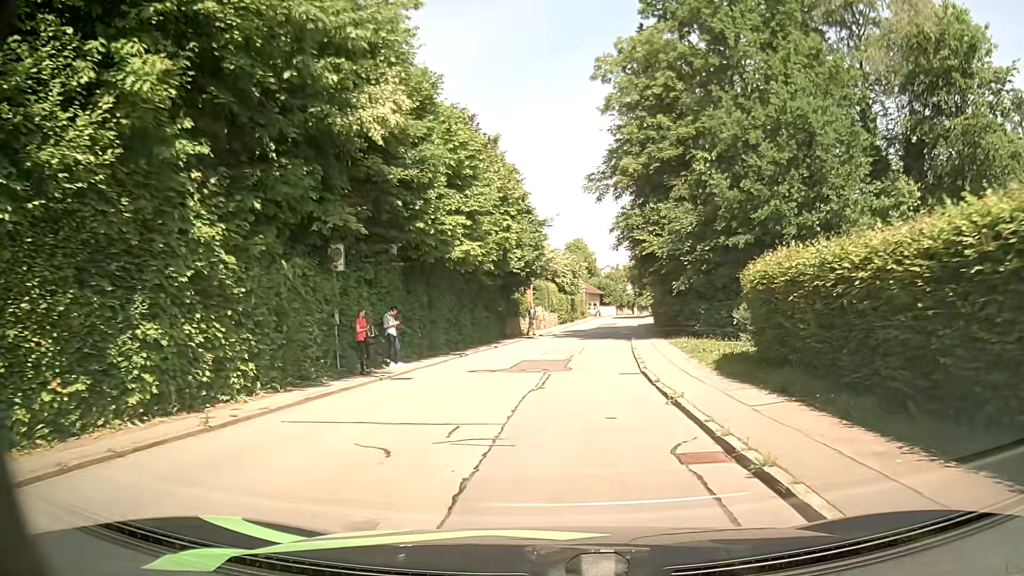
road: residential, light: Day
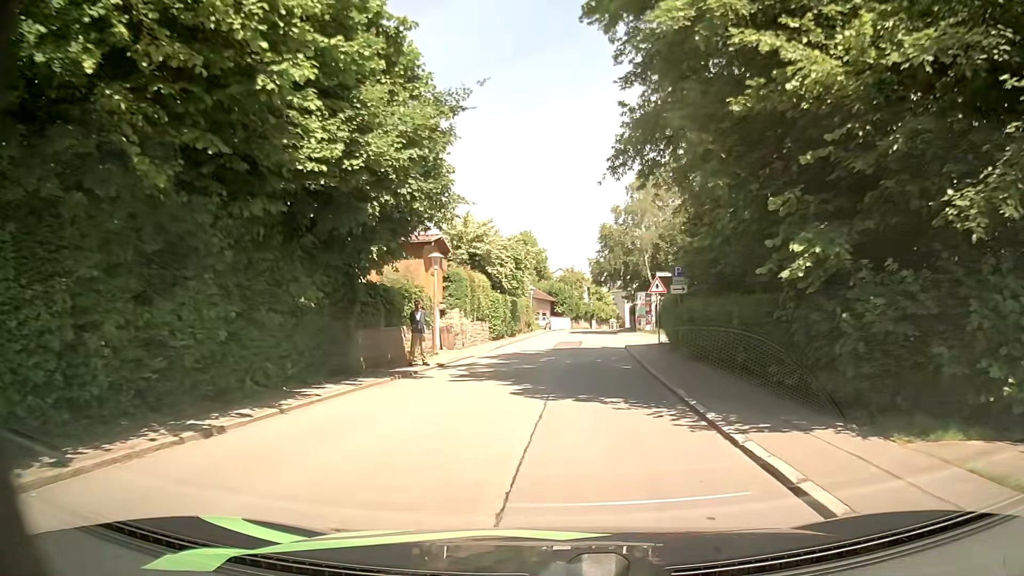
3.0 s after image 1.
(+0.6, +23.1) m; +4°
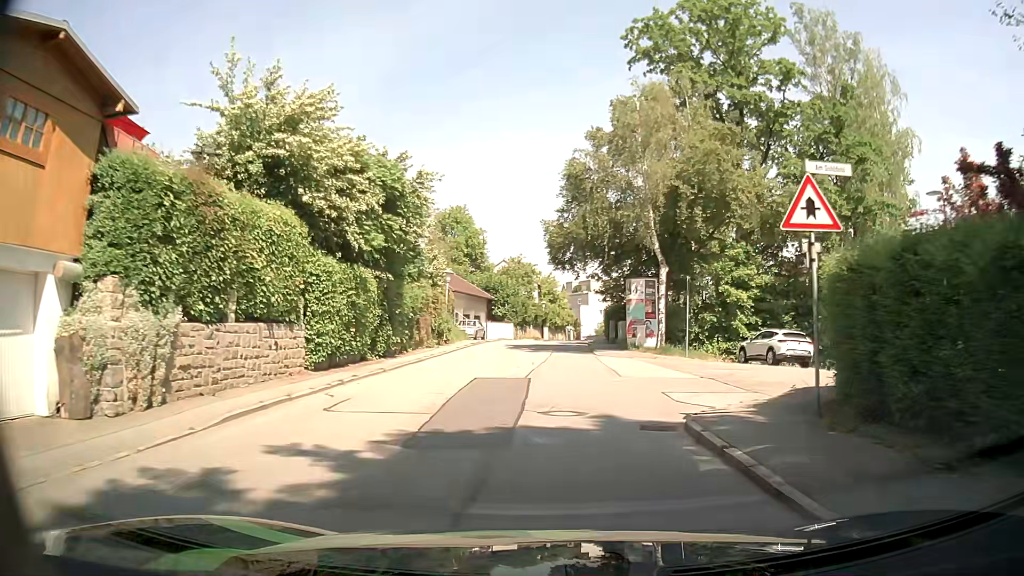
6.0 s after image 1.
(+0.8, +23.5) m; +4°
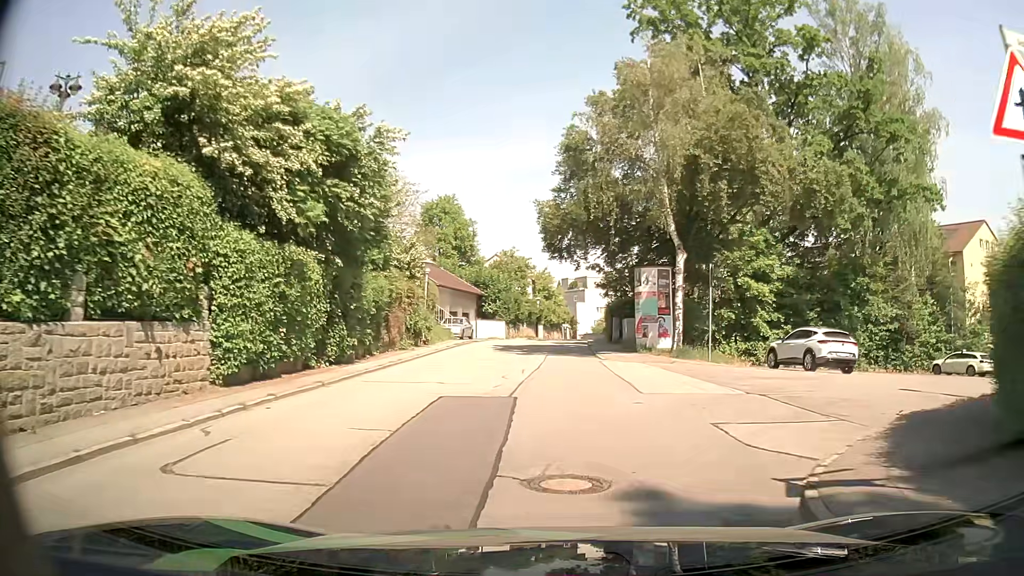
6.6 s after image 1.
(0.0, +4.7) m; 0°
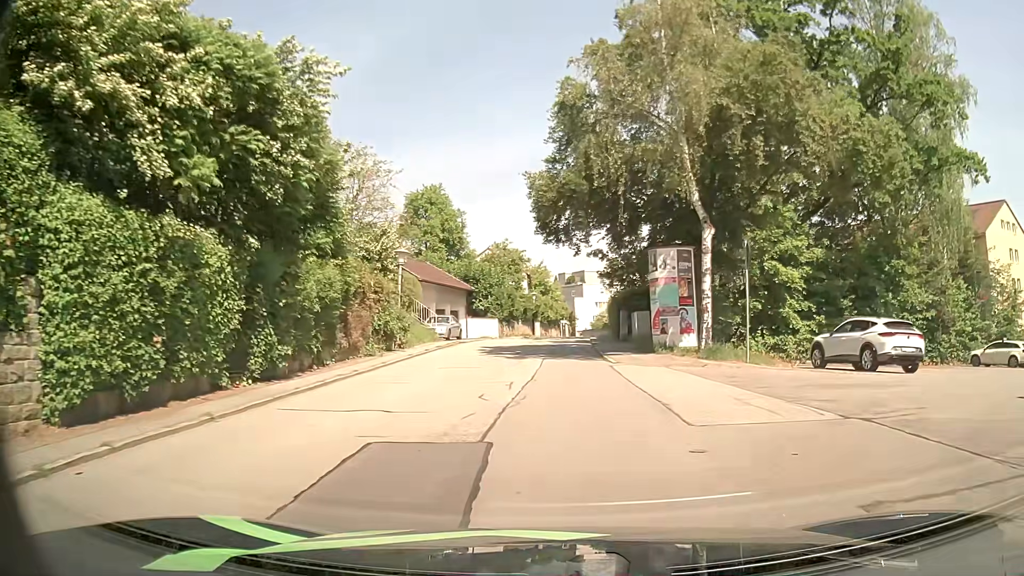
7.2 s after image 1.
(0.0, +4.7) m; 0°
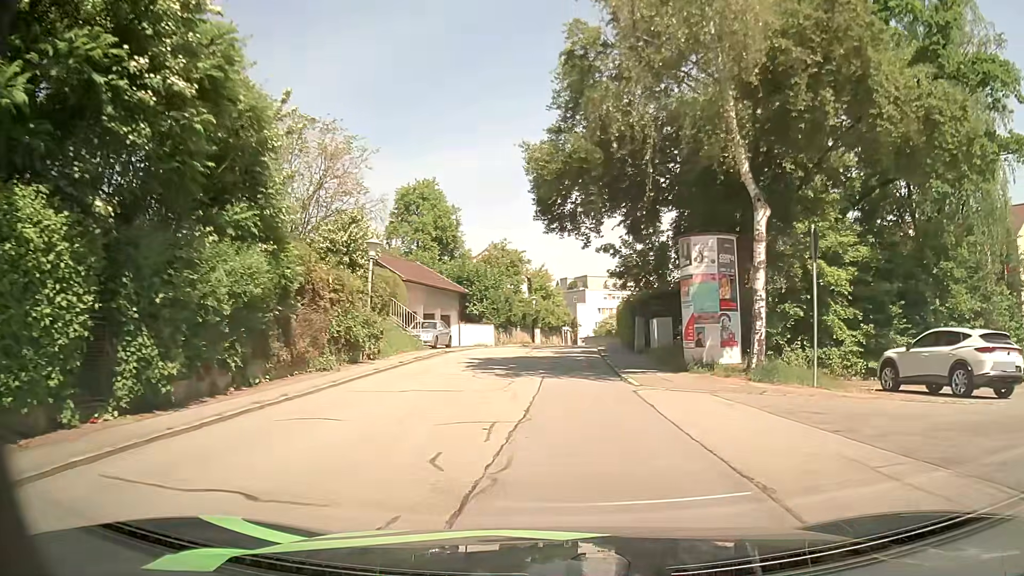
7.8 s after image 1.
(0.0, +4.7) m; -1°
